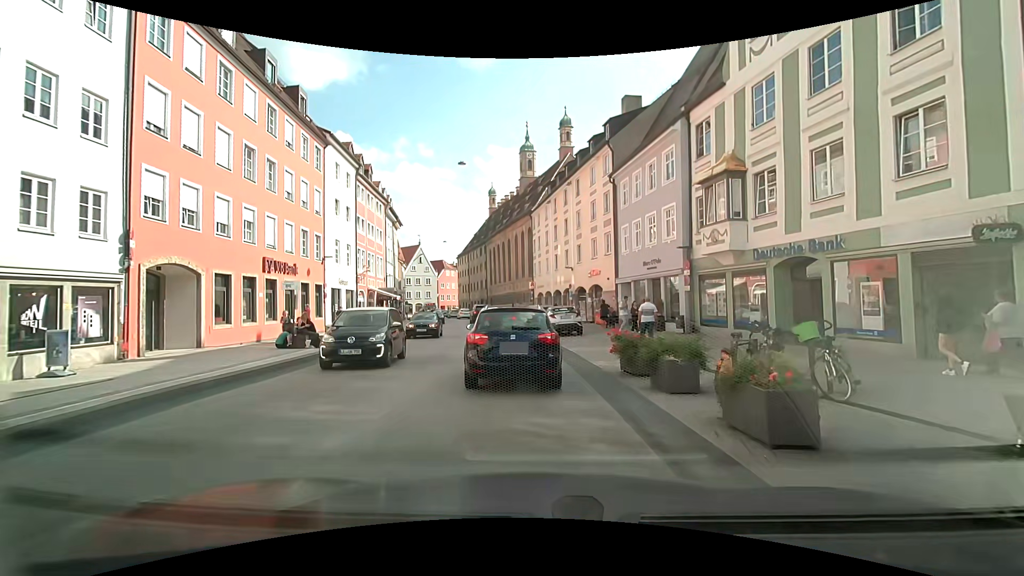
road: secondary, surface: asphalt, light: Day
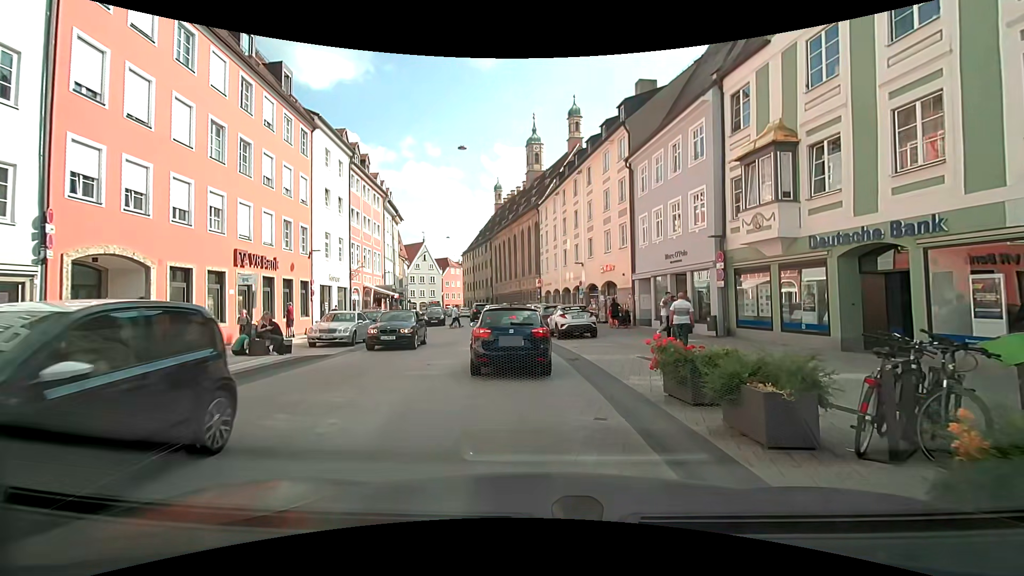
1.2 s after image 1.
(+0.1, +3.1) m; 0°
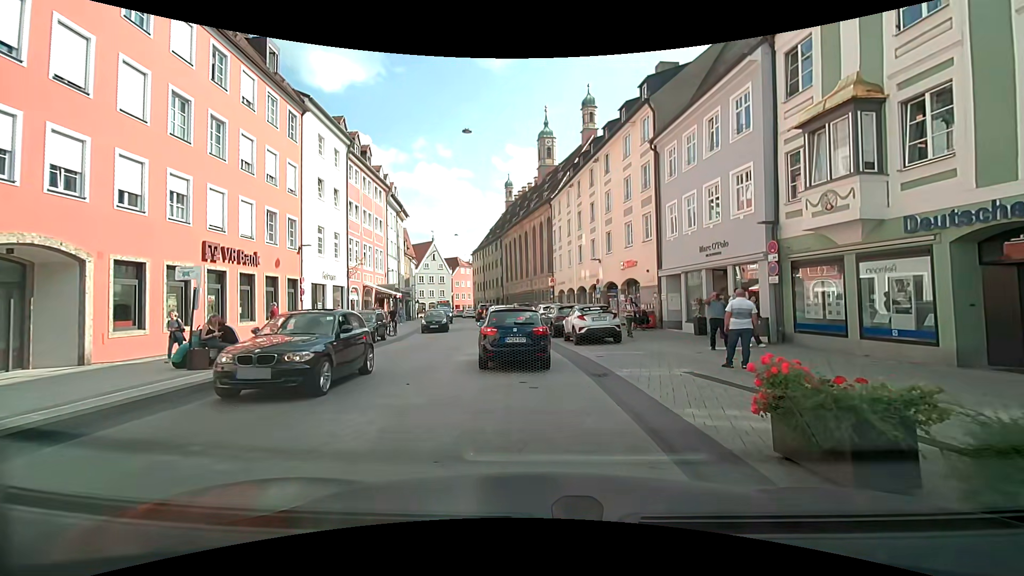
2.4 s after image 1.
(0.0, +3.2) m; -1°
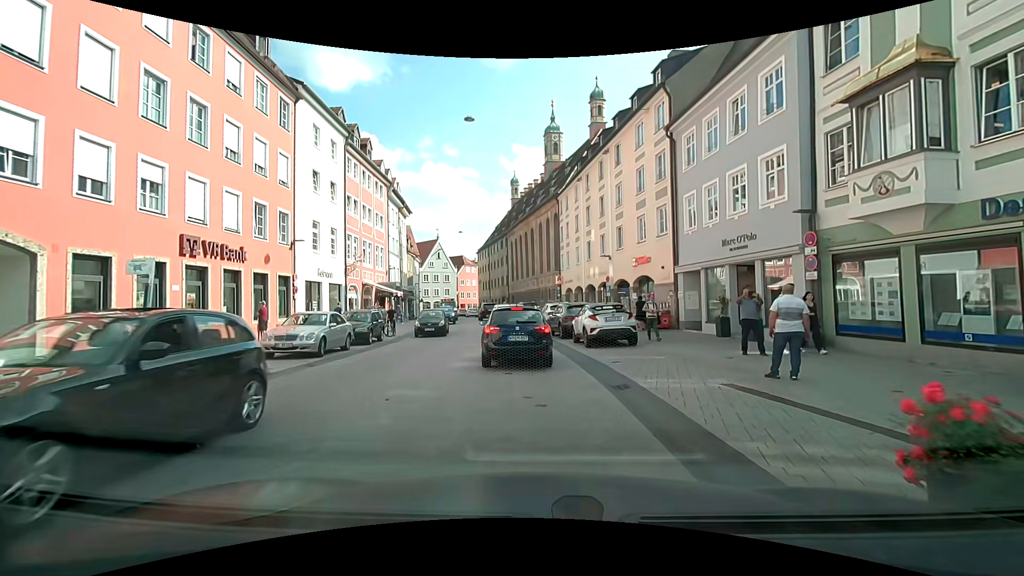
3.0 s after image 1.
(0.0, +1.7) m; 0°
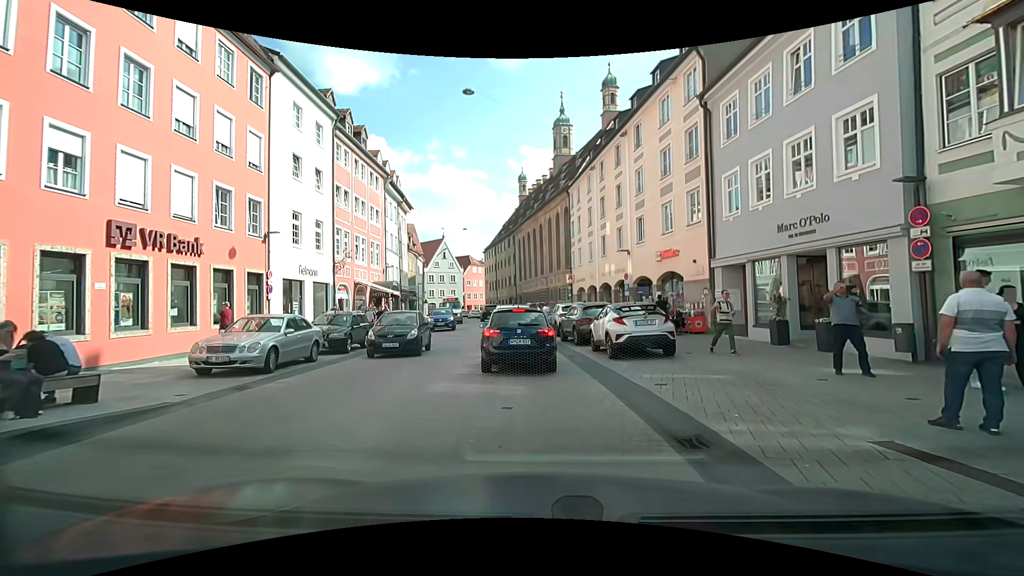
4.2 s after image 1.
(0.0, +3.6) m; 0°
